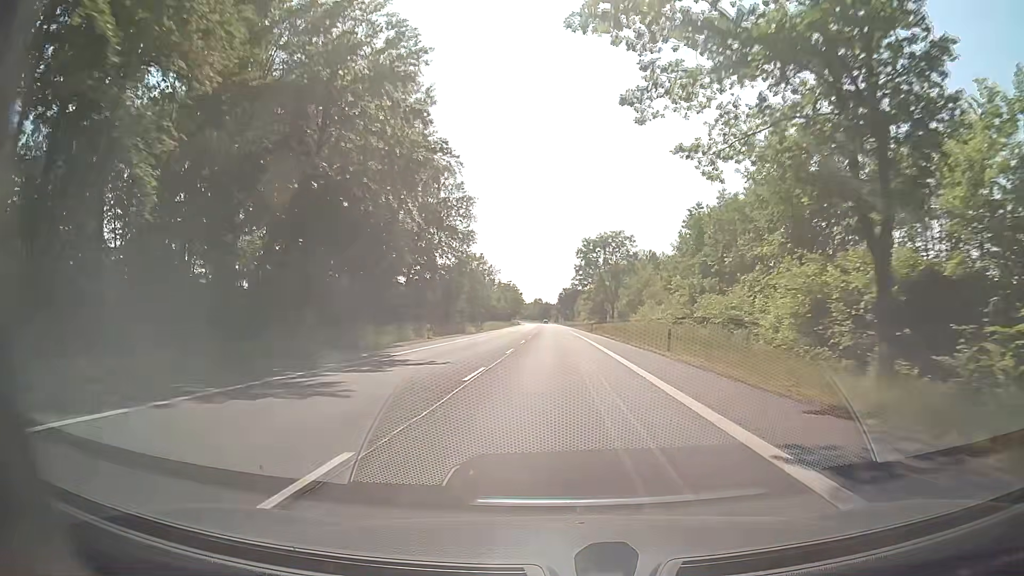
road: secondary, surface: asphalt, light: Day
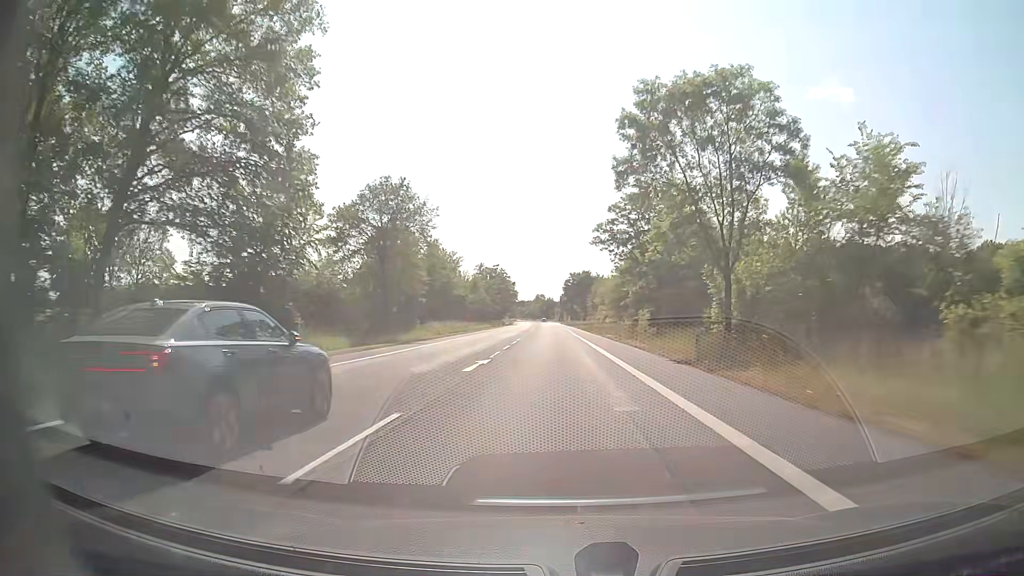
(+0.2, +58.5) m; 0°
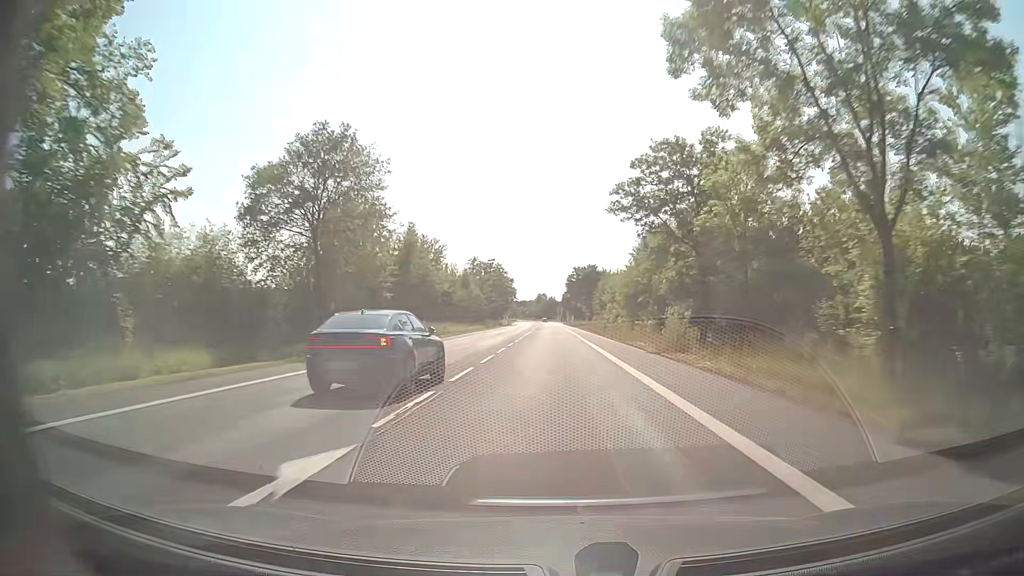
(0.0, +15.1) m; 0°
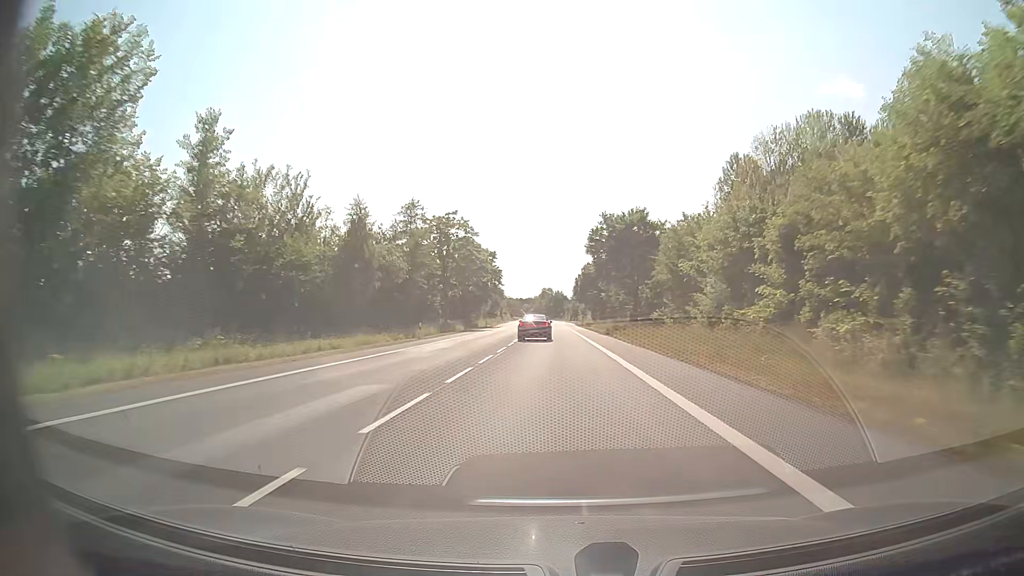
(-0.5, +61.5) m; -1°
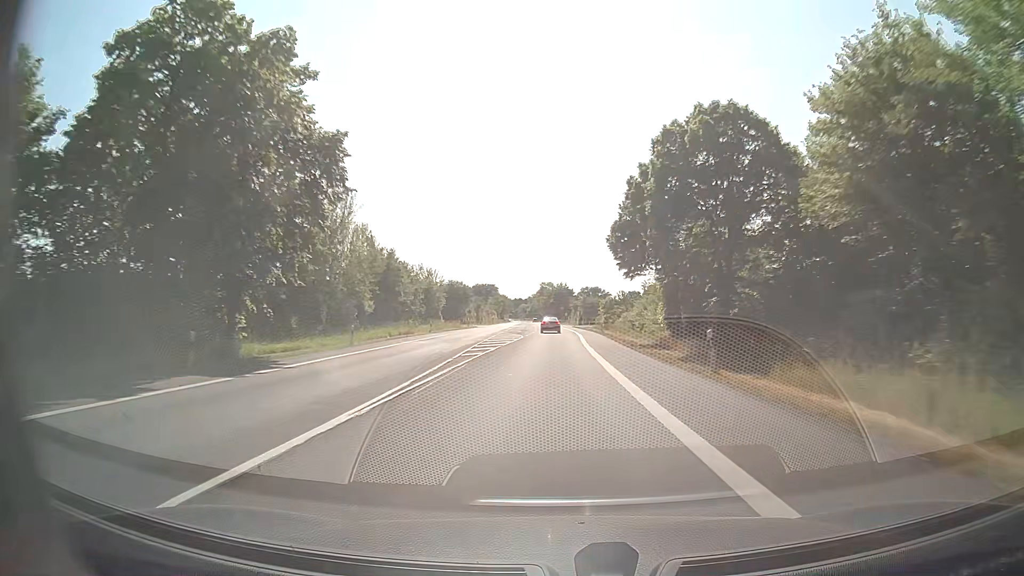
(-0.1, +78.2) m; 0°
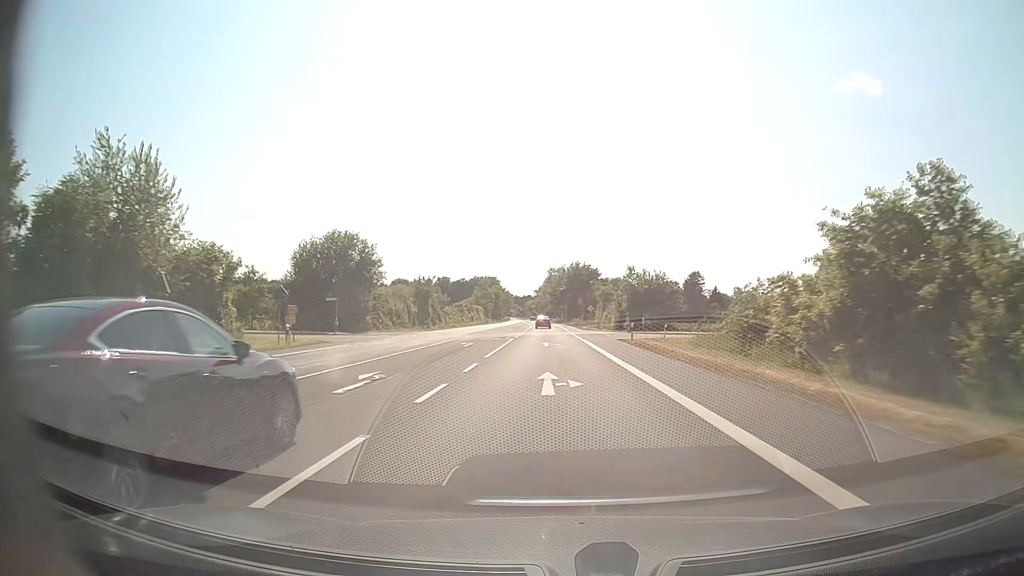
(-0.3, +78.7) m; -1°
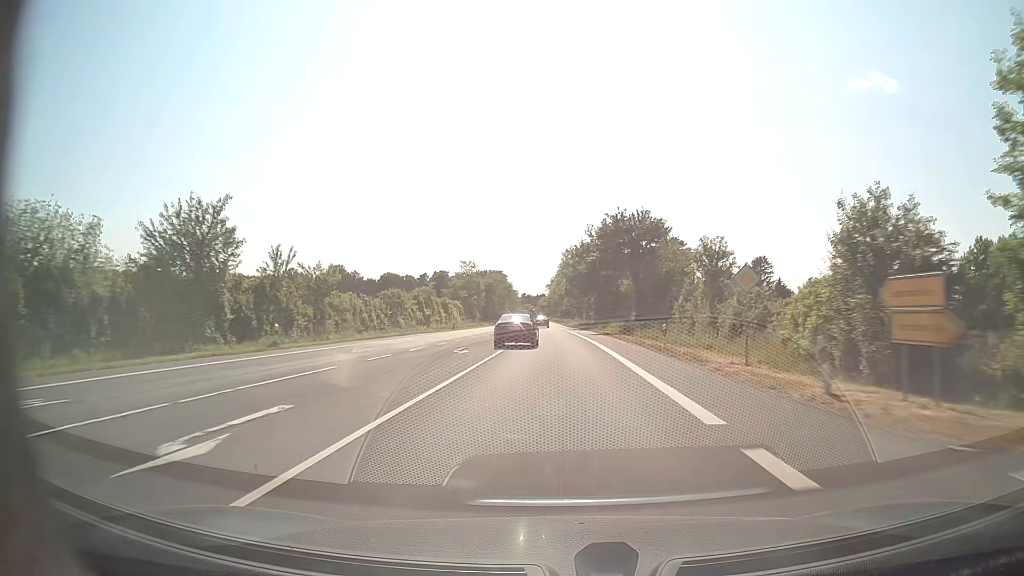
(-0.8, +63.2) m; -1°
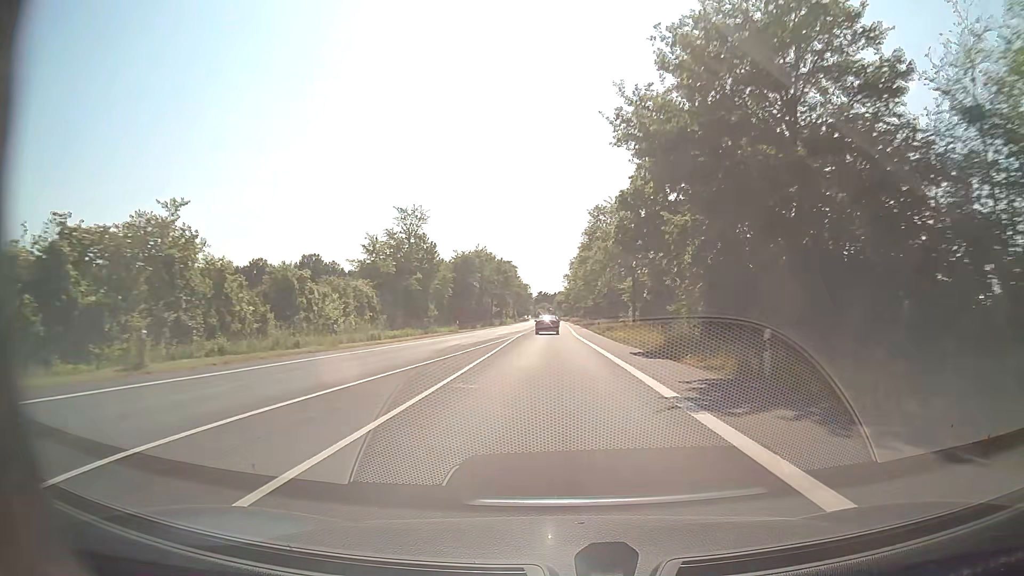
(-0.7, +63.2) m; -2°
(0, +10) (0, +20) (0, +30) (0, +40) (0, +50) (0, +60) (0, +70) (-1, +80) (-1, +90) (-1, +100) m
